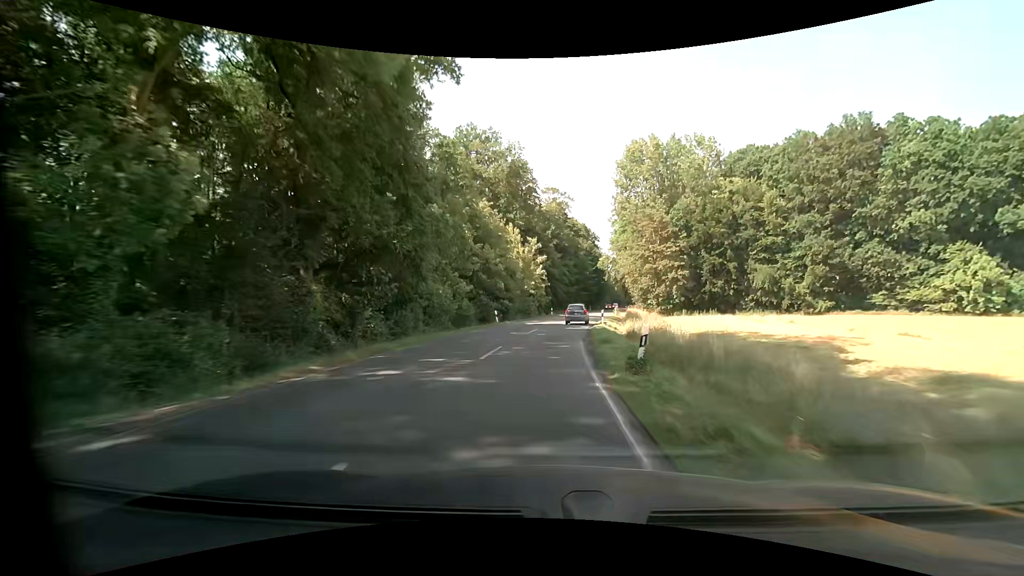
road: secondary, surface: asphalt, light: Day
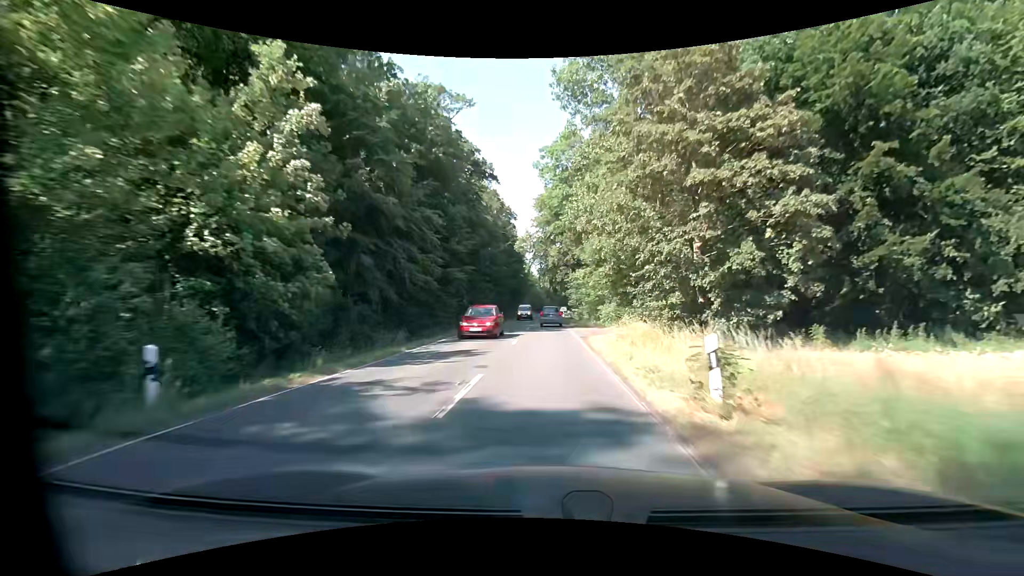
(+4.6, +53.8) m; +10°
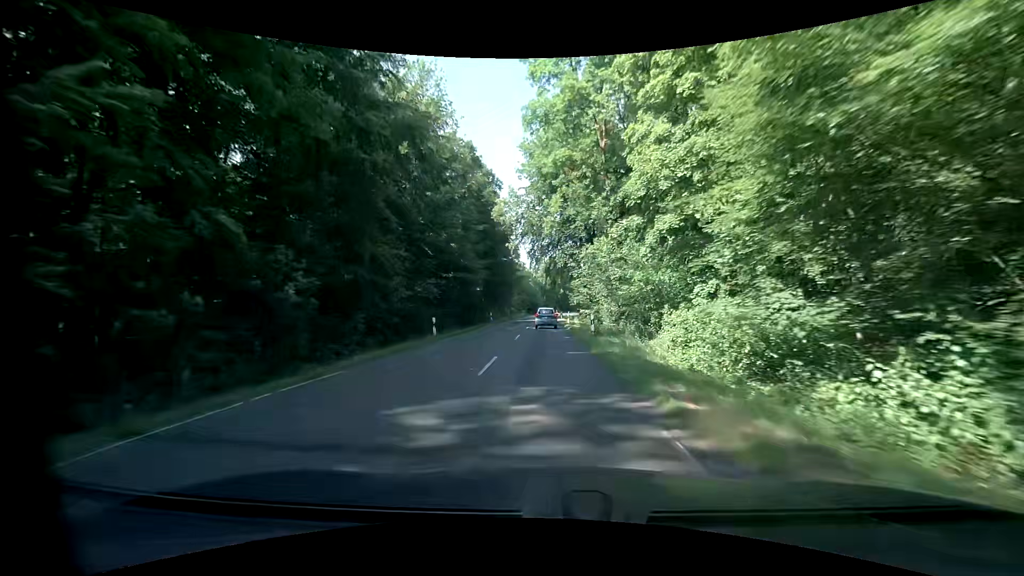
(+0.2, +32.4) m; +1°
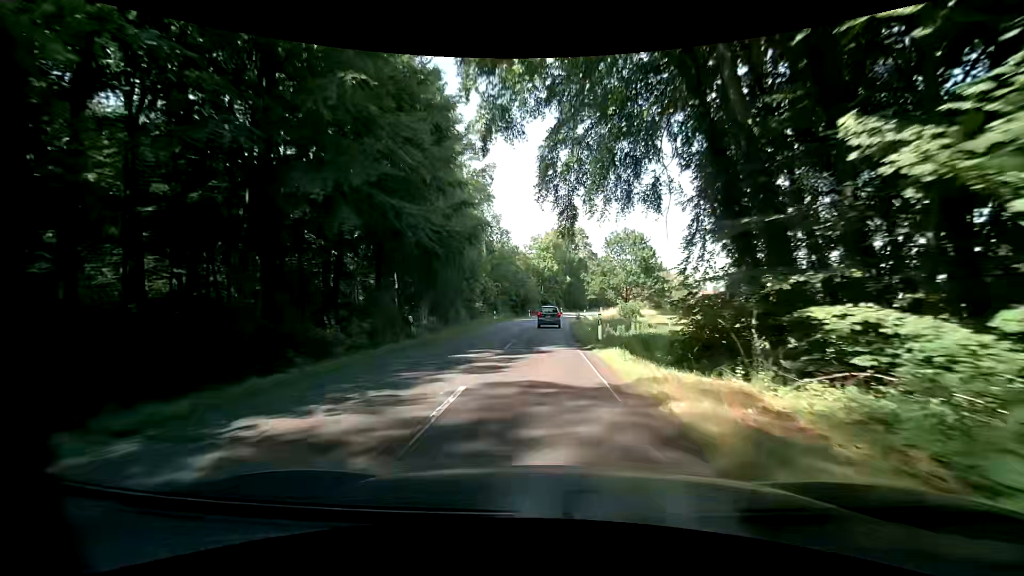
(-0.1, +53.7) m; -1°
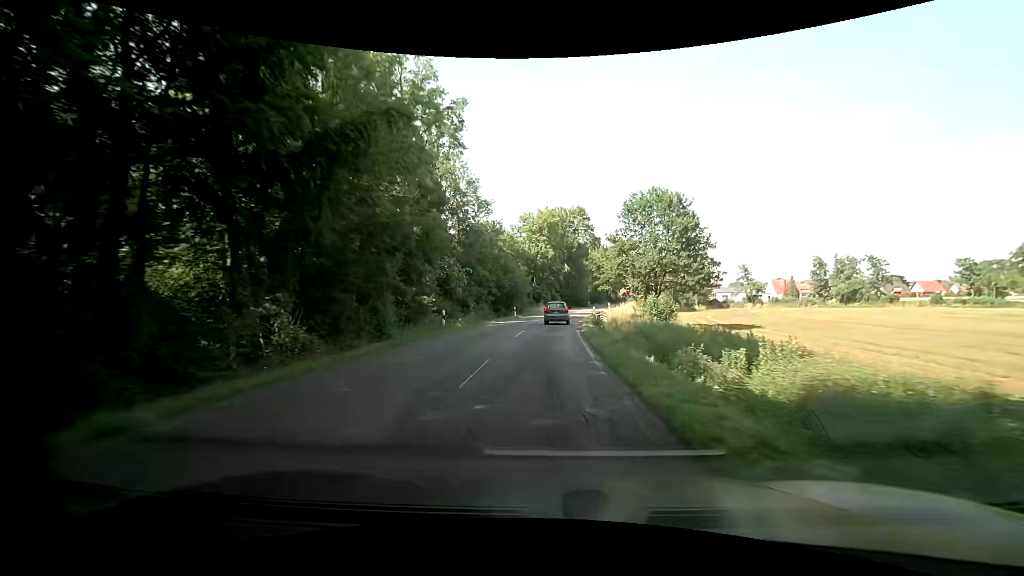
(+0.3, +20.6) m; +2°
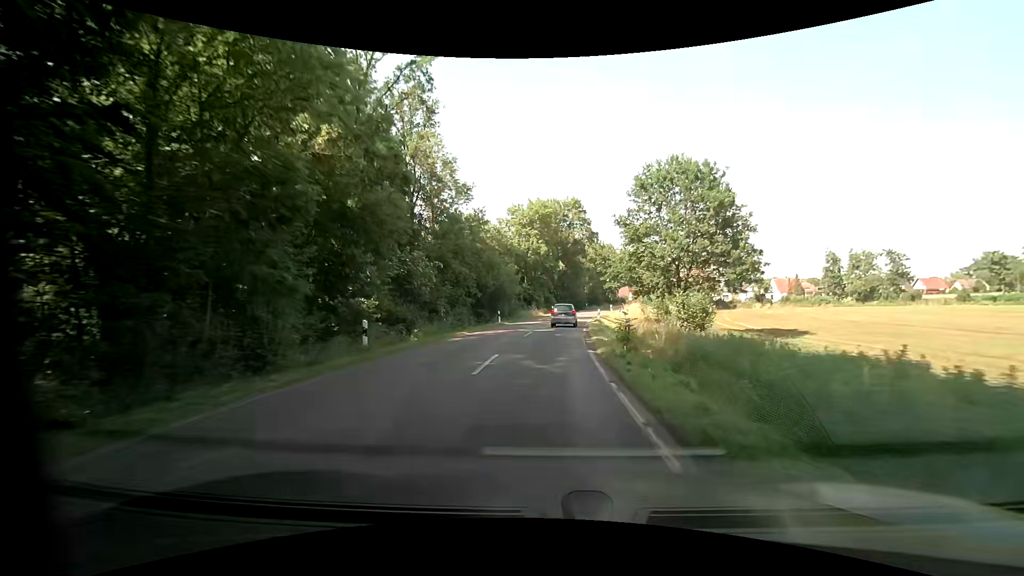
(+0.1, +10.0) m; 0°
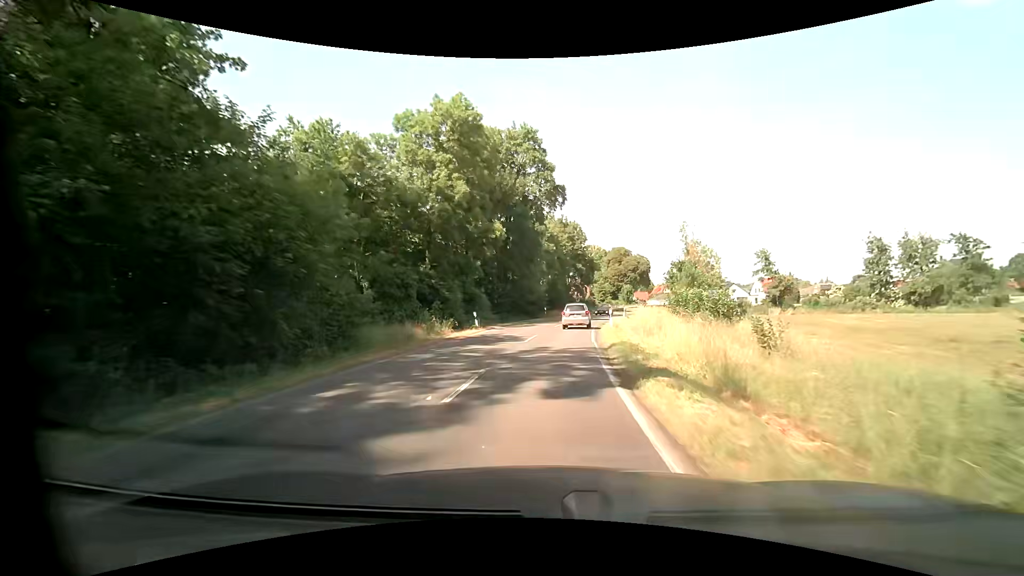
(+2.0, +38.2) m; +6°
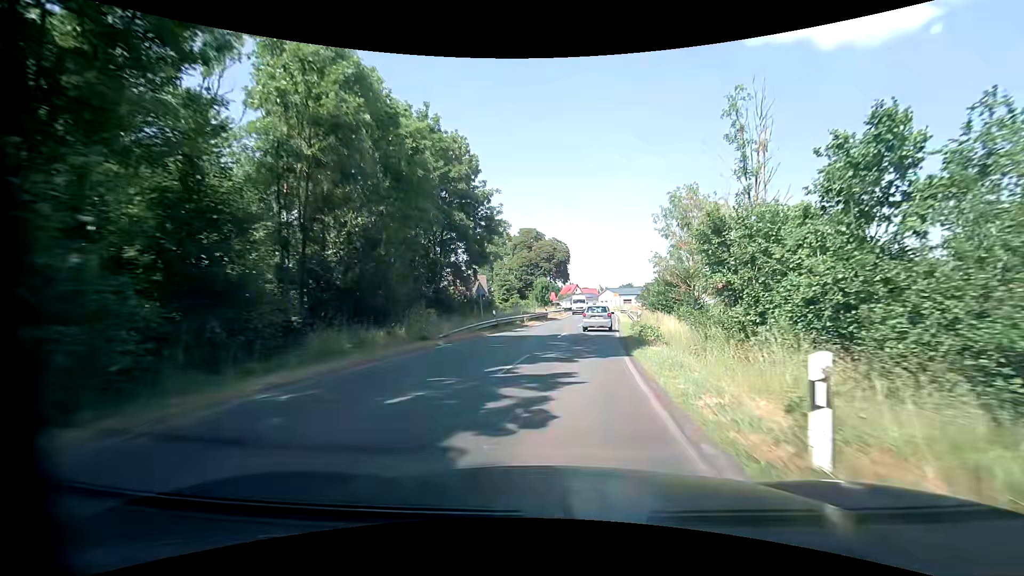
(+4.3, +44.7) m; +11°
(0, +10) (+1, +20) (+3, +30) (+4, +40) (+6, +50) (+7, +60) (+8, +69) (+9, +79) (+9, +89) (+8, +99) m
